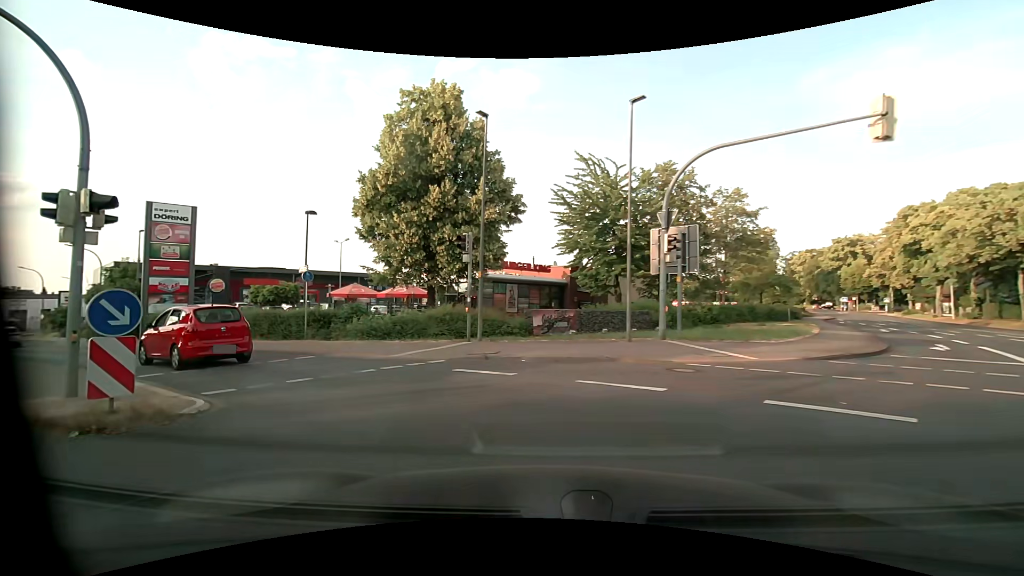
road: primary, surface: asphalt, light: Day
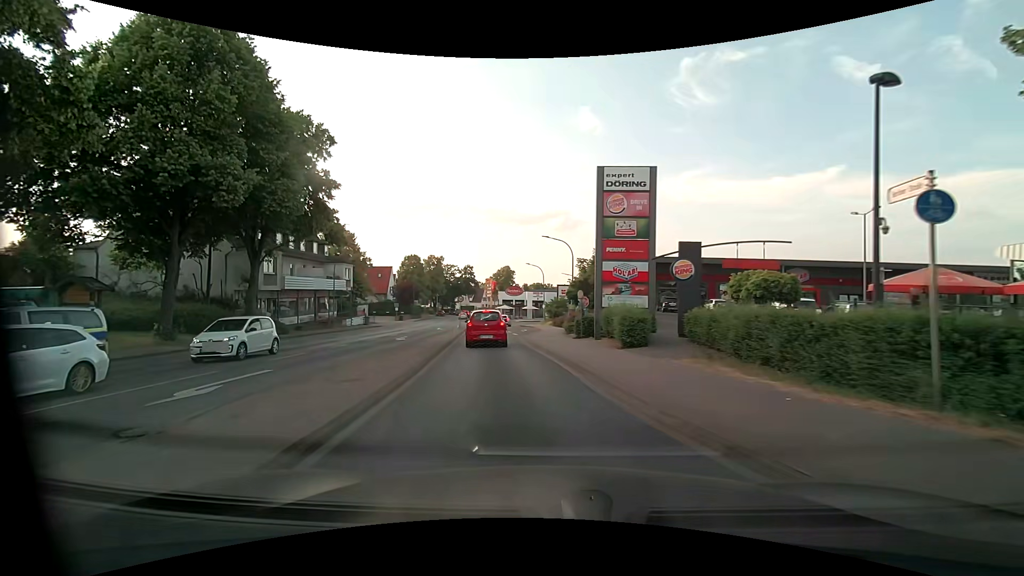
(-5.8, +12.1) m; -51°
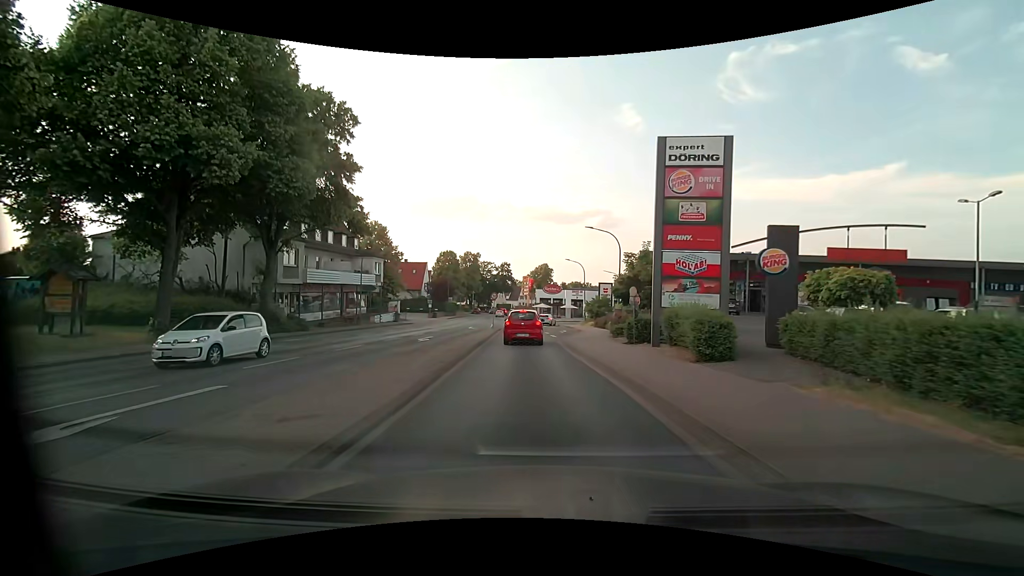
(-0.2, +4.0) m; -5°
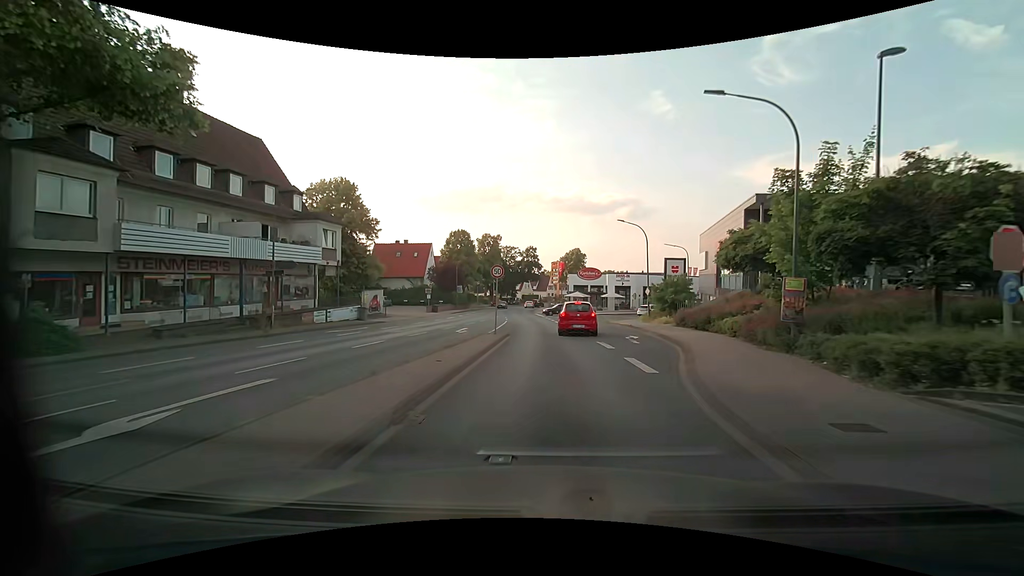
(-0.9, +20.7) m; -4°
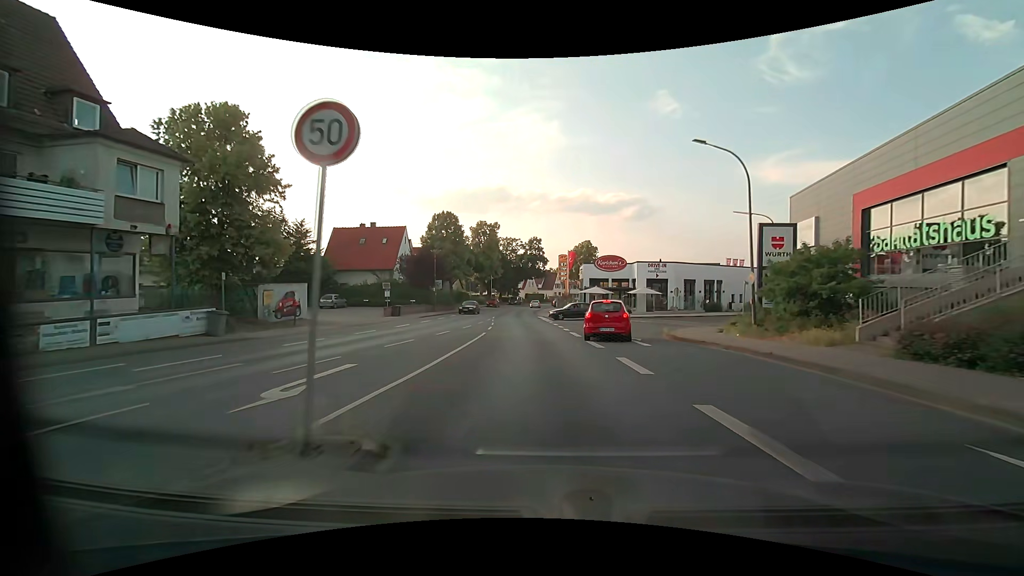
(-0.1, +18.4) m; 0°
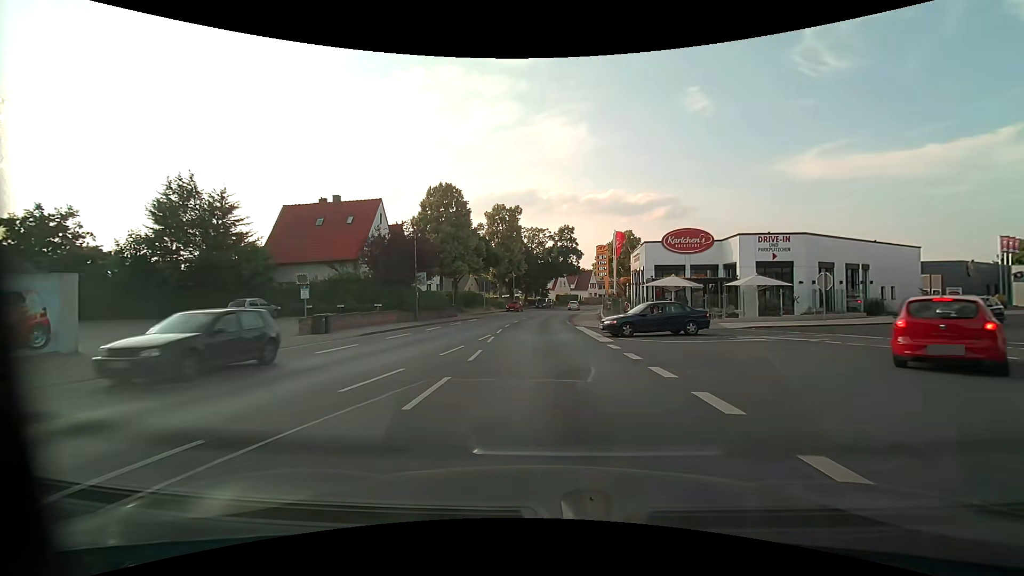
(-0.7, +20.0) m; -3°
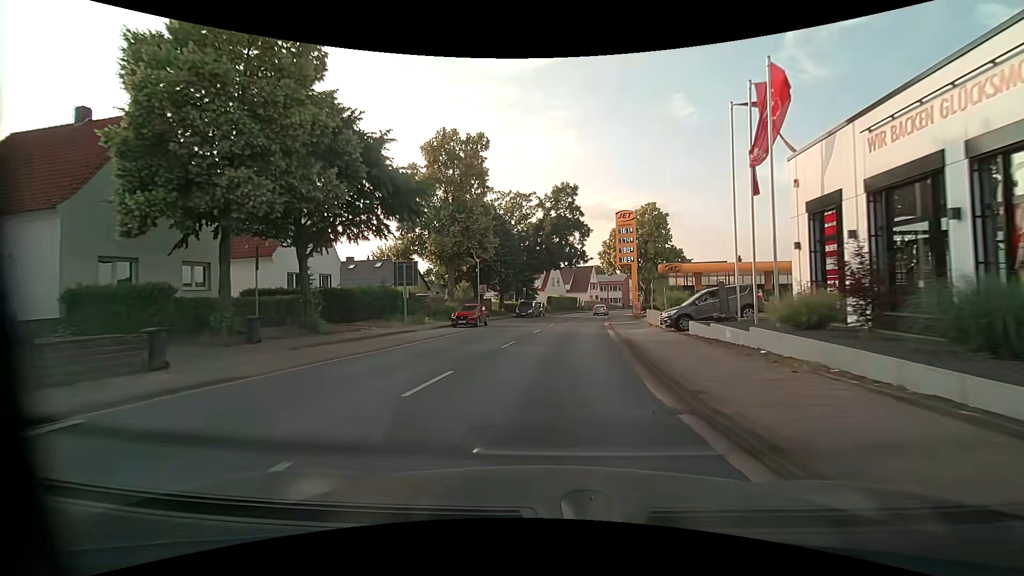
(-0.4, +35.7) m; +1°
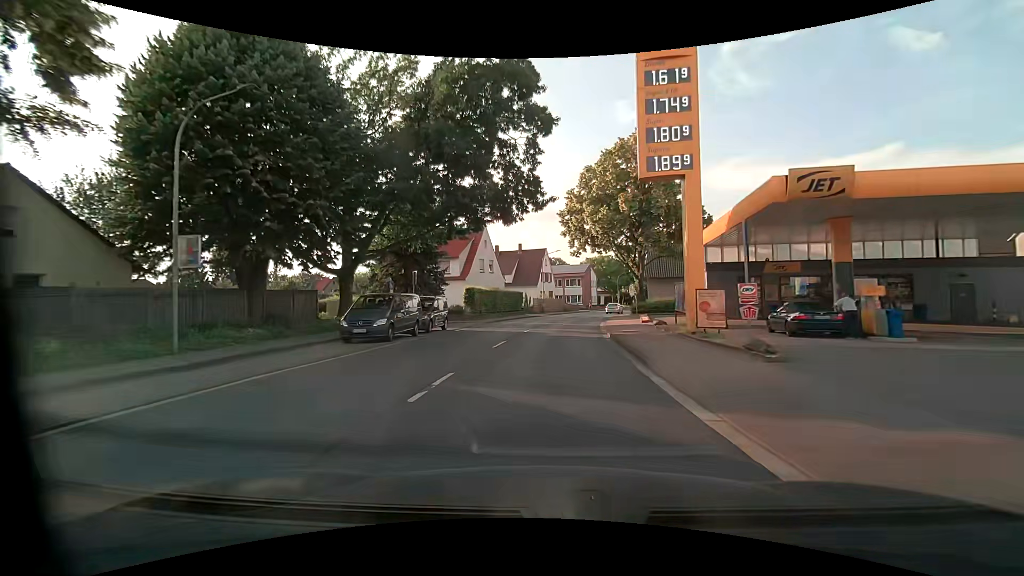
(+2.2, +36.3) m; +6°
(0, +10) (+1, +20) (+1, +30) (+3, +40) (+4, +50) (+6, +60) (+9, +69) (+12, +79) (+15, +88) (+18, +98) m
